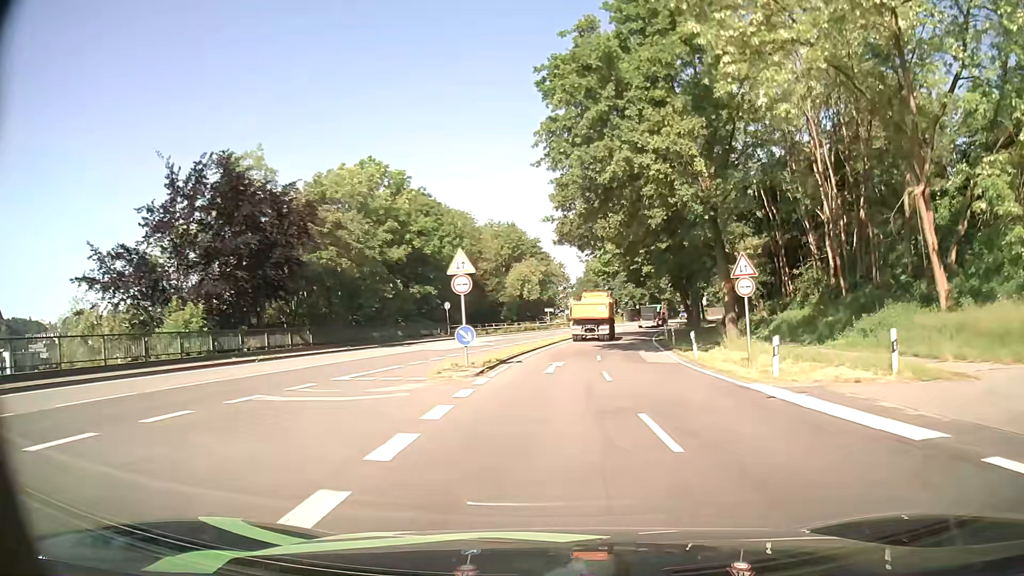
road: primary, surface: asphalt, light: Day
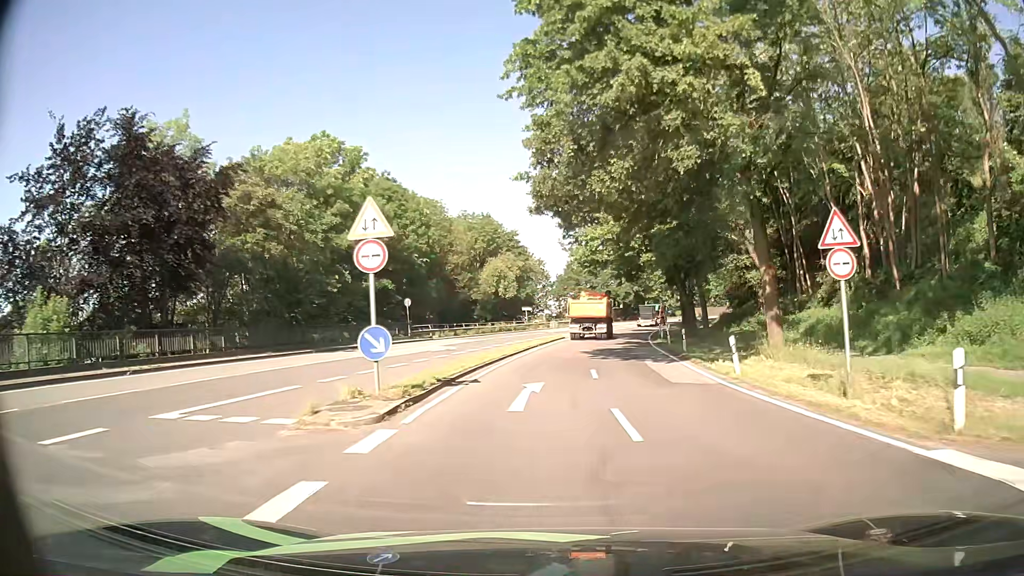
(+0.1, +8.5) m; +2°
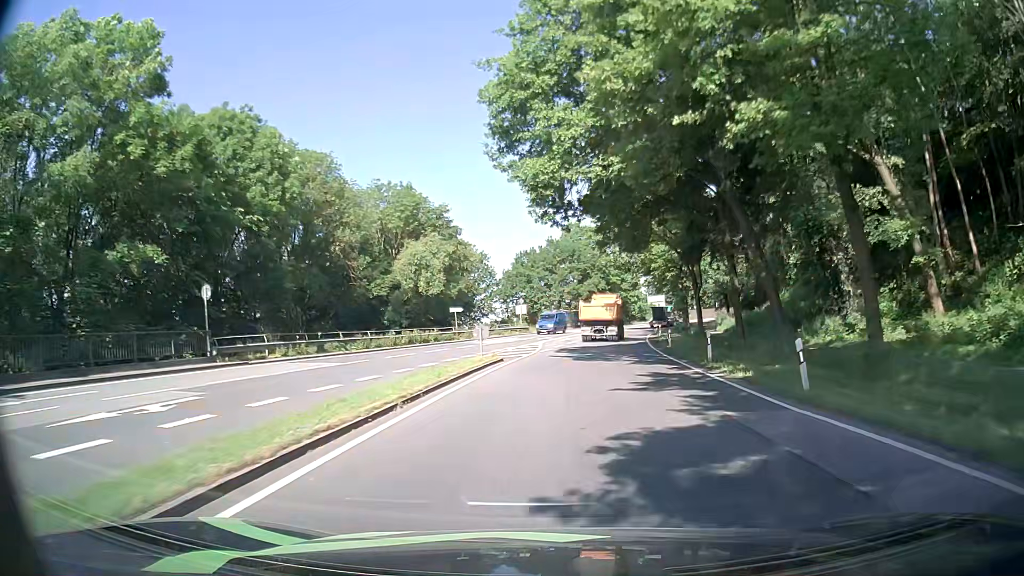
(+0.9, +25.7) m; +4°
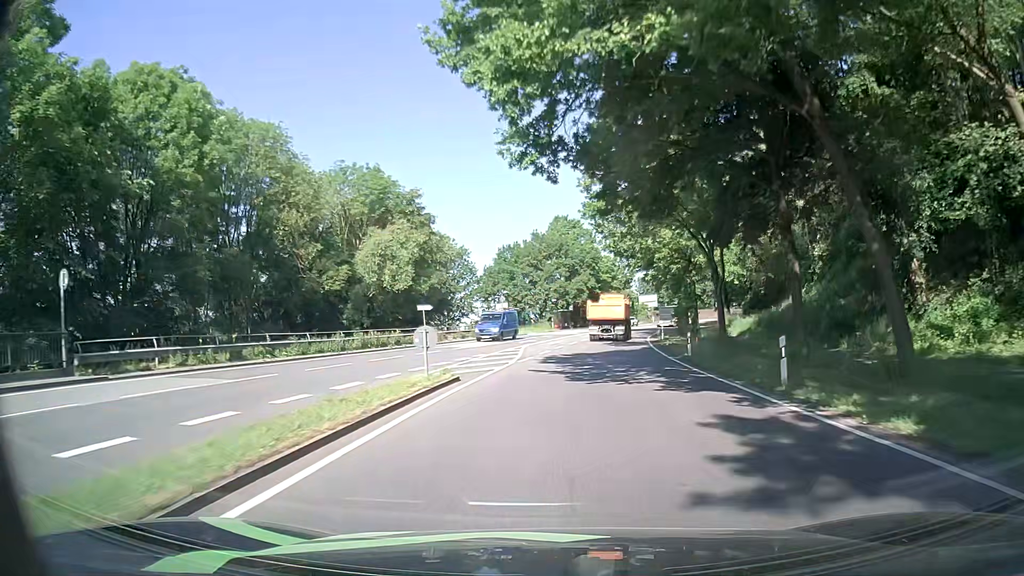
(+0.1, +8.6) m; +1°
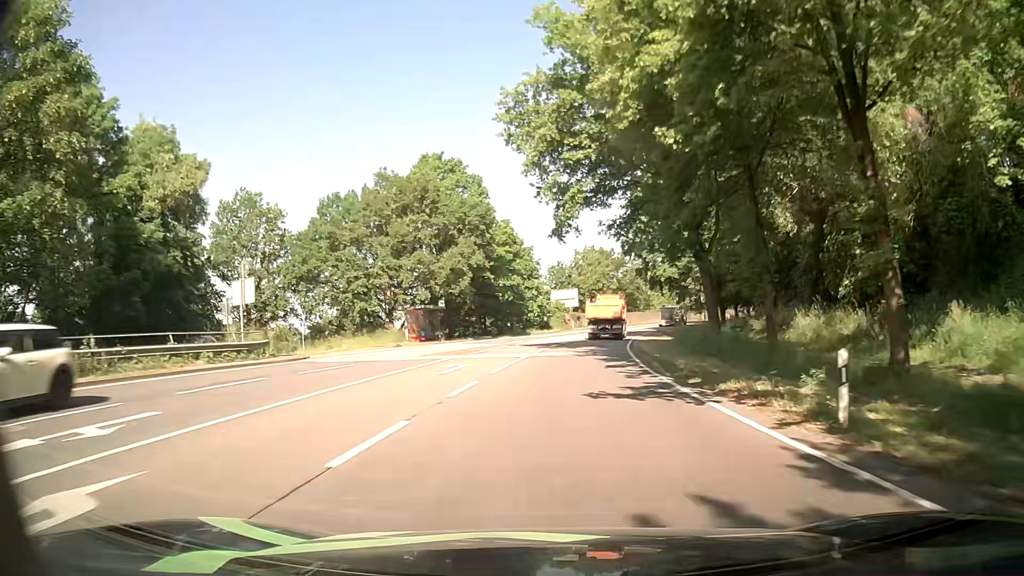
(+2.9, +43.0) m; +9°
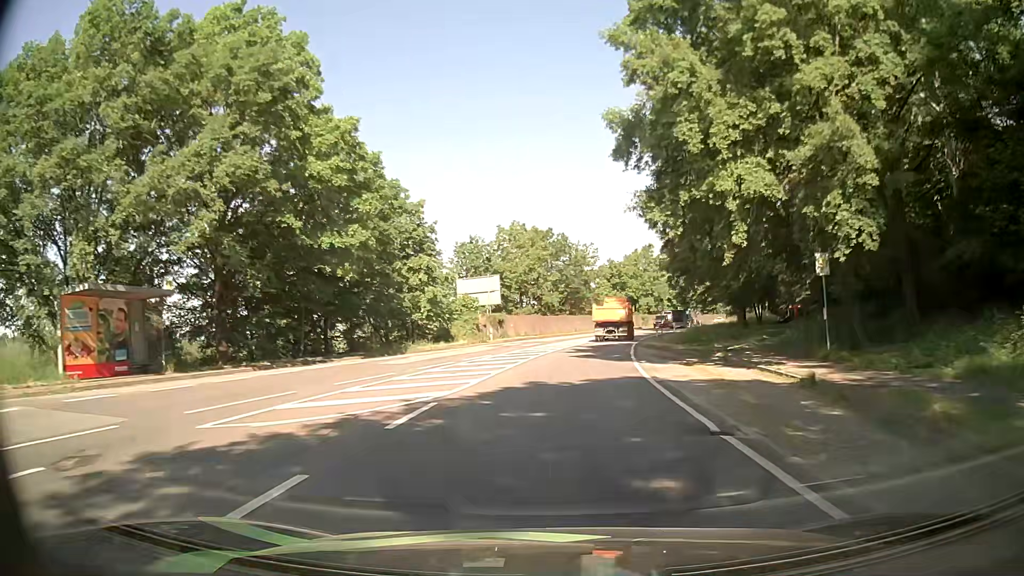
(+1.4, +34.5) m; +6°
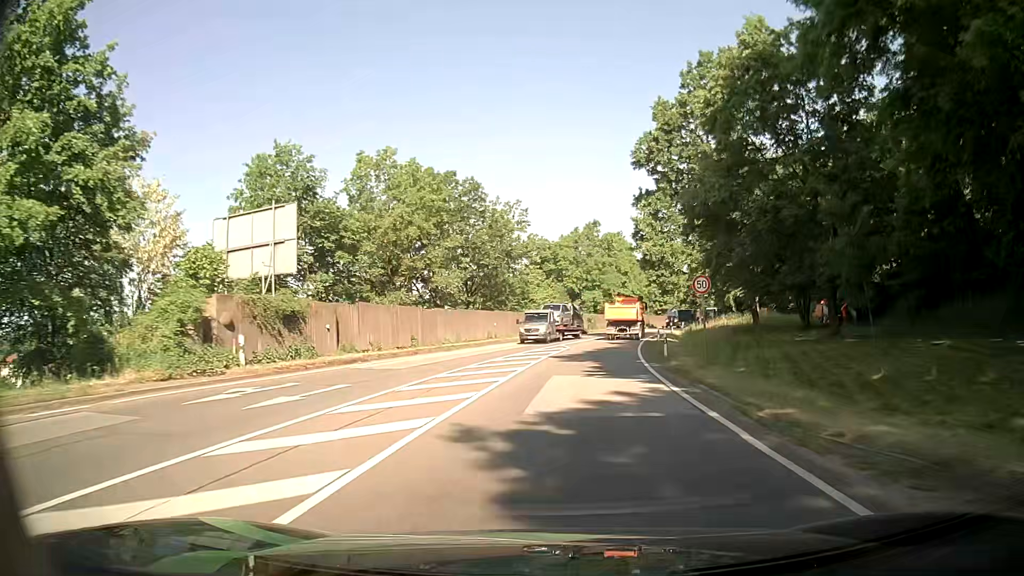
(+1.7, +34.2) m; +6°
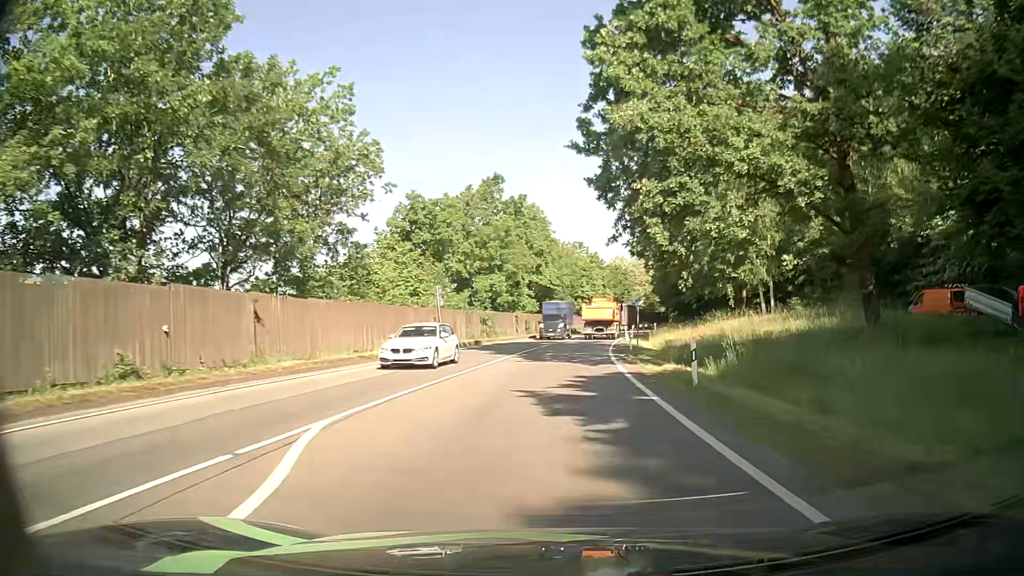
(+2.5, +33.7) m; +8°
(0, +10) (+1, +20) (+1, +30) (+2, +40) (+3, +50) (+5, +60) (+7, +70) (+9, +79) (+11, +89) (+14, +99) m
